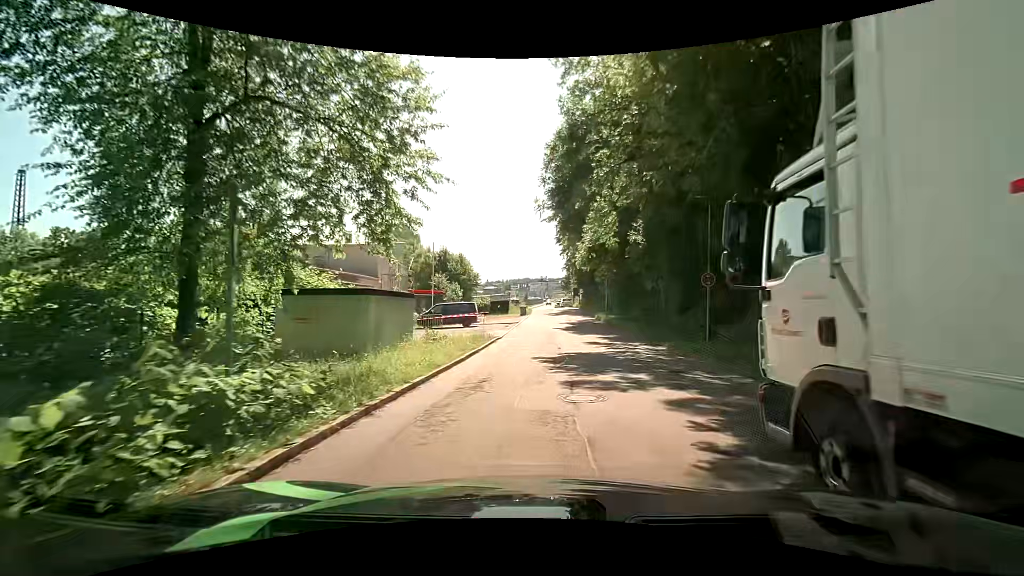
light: Day
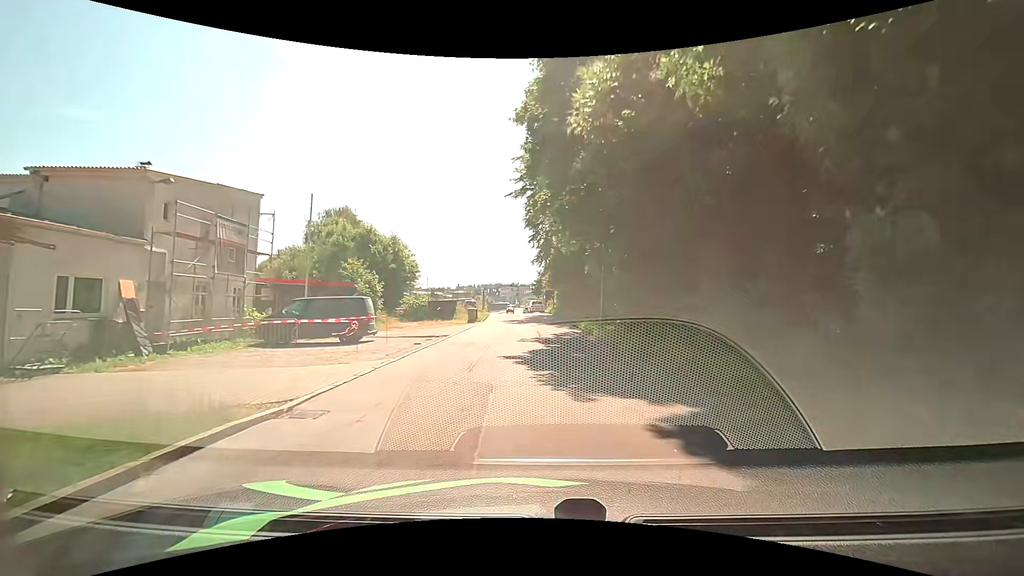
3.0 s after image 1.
(+1.6, +17.8) m; +4°
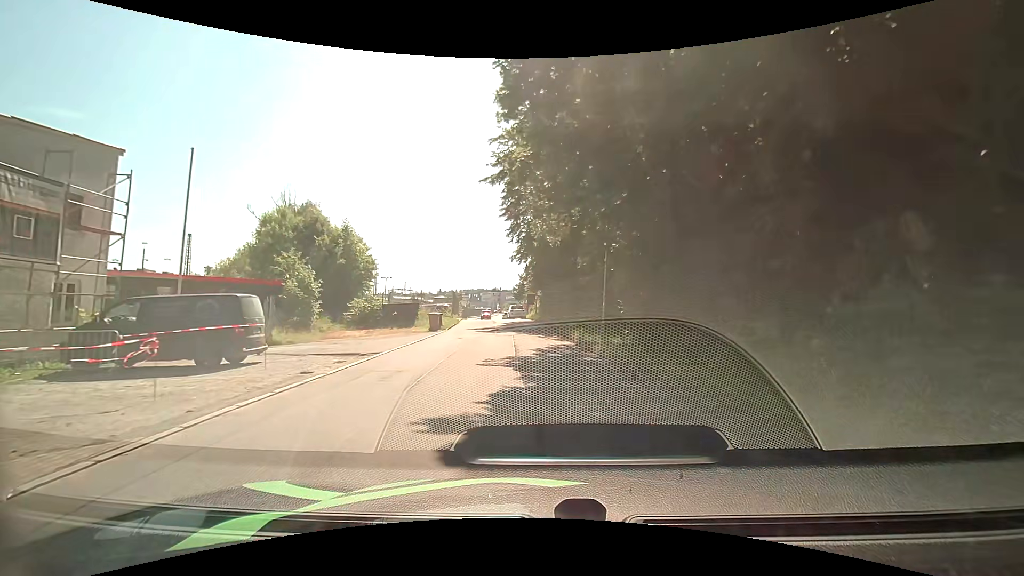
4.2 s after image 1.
(+0.3, +7.6) m; +4°
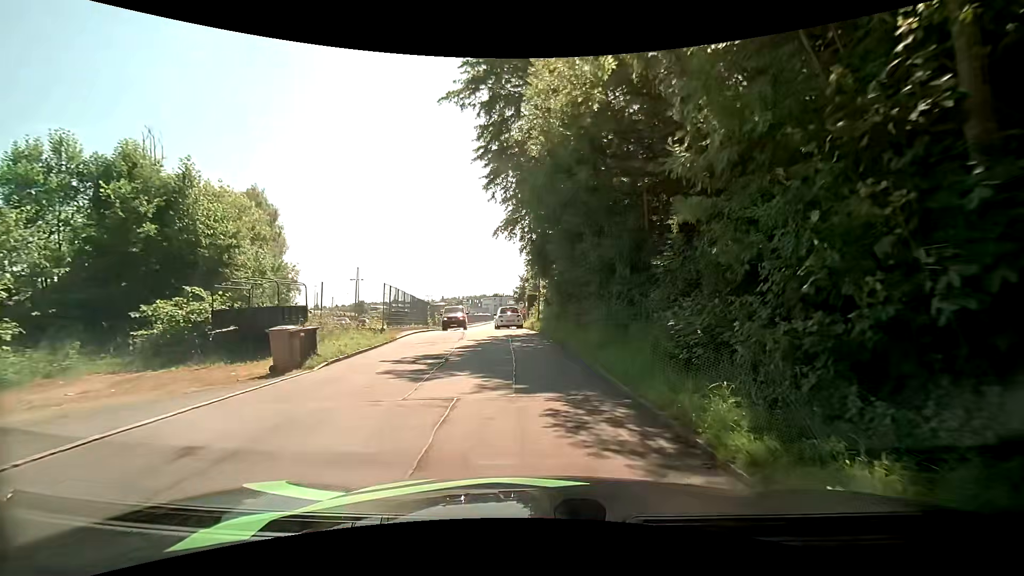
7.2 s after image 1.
(+0.1, +18.0) m; 0°
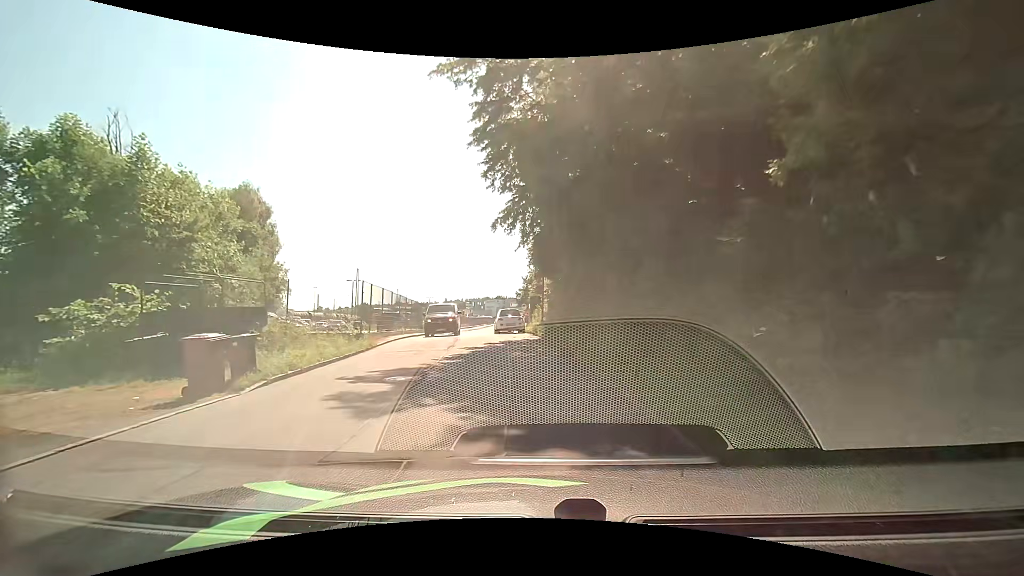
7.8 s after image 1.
(0.0, +3.1) m; -1°
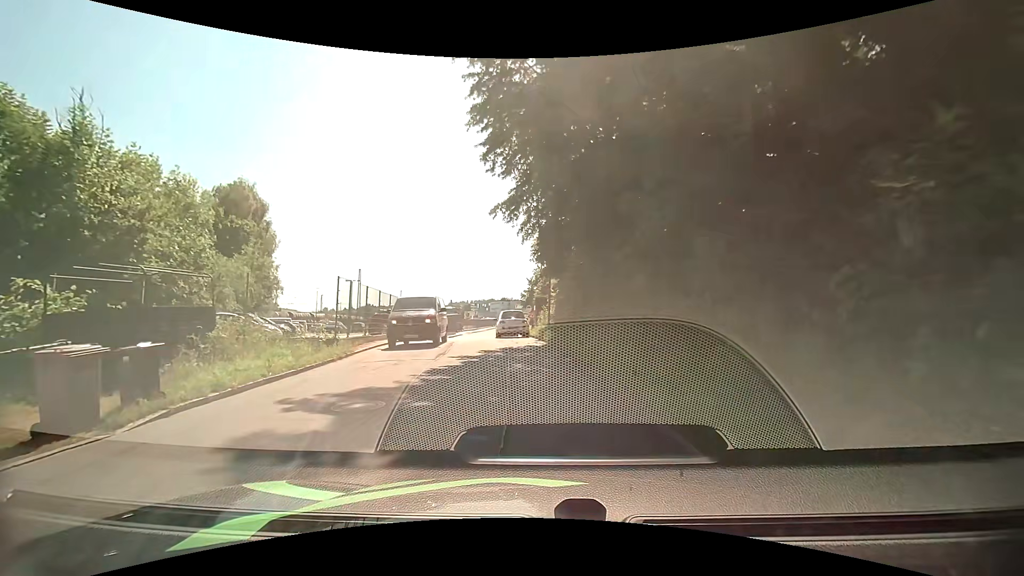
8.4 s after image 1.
(0.0, +2.8) m; 0°
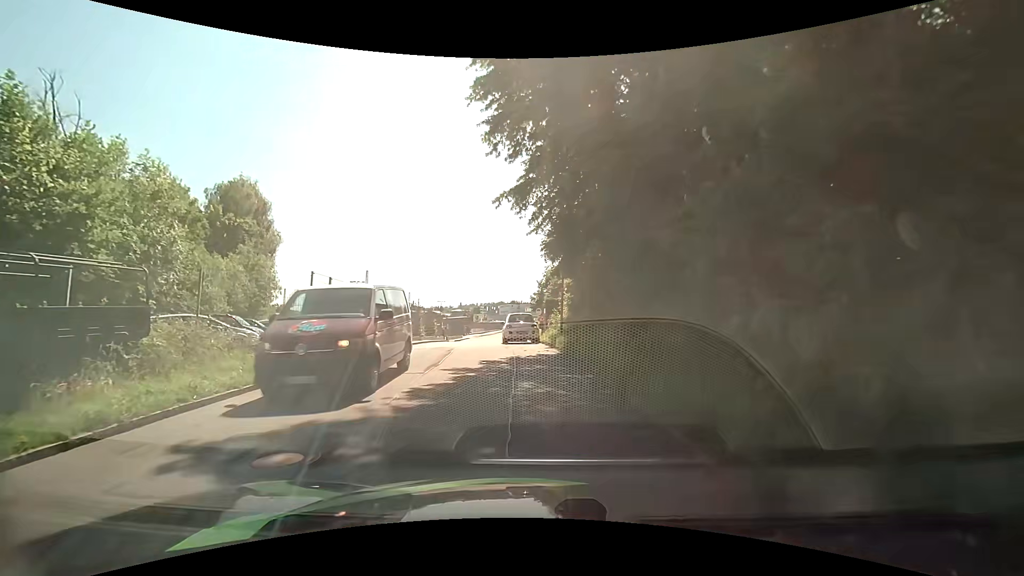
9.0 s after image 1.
(0.0, +2.6) m; +1°
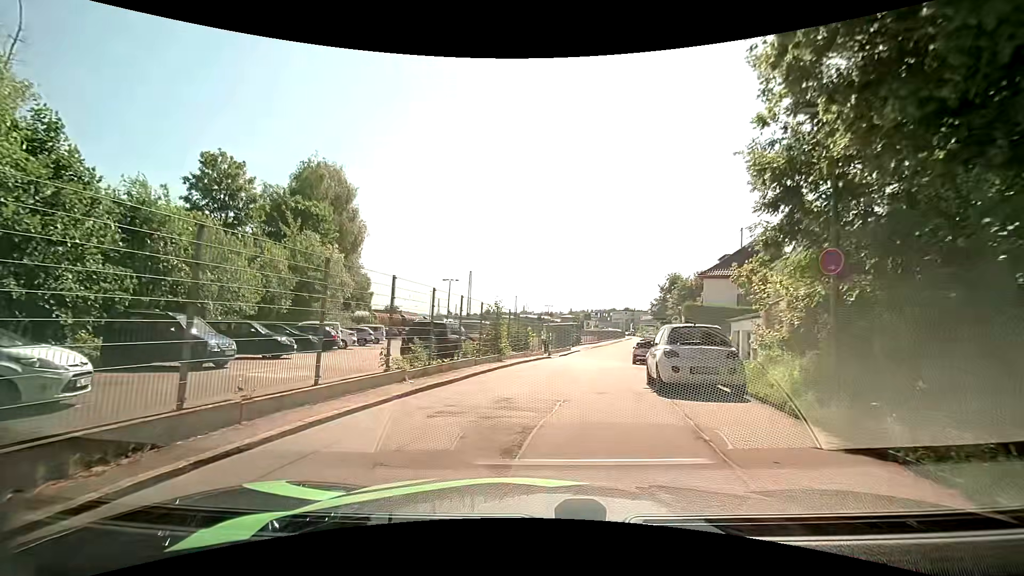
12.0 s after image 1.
(-2.1, +12.7) m; -14°
(0, +10) (+1, +20) (+3, +30) (+4, +40) (+6, +49) (+8, +59) (+10, +69) (+12, +79) (+14, +89) (+17, +98) m
